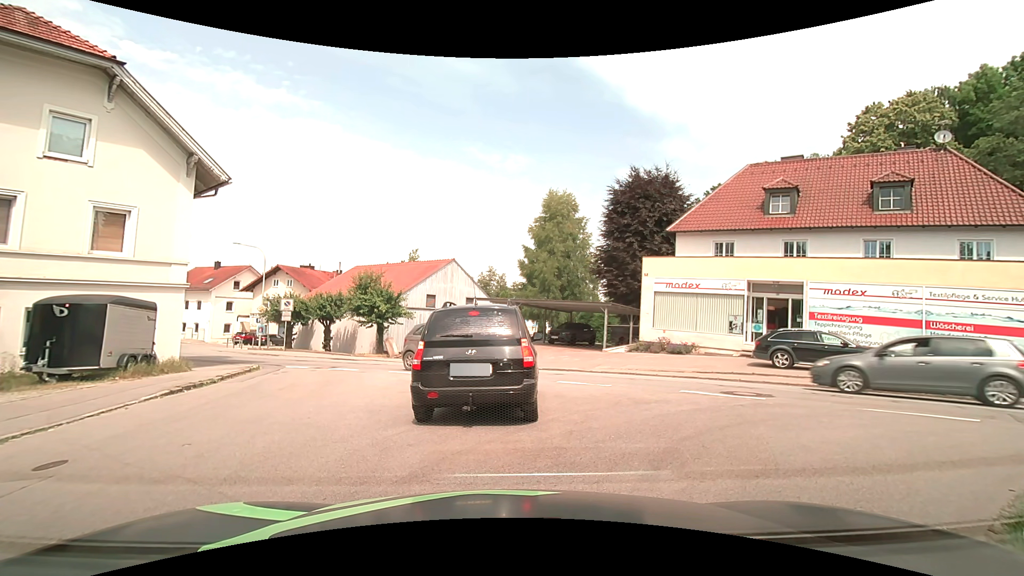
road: residential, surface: asphalt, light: Day
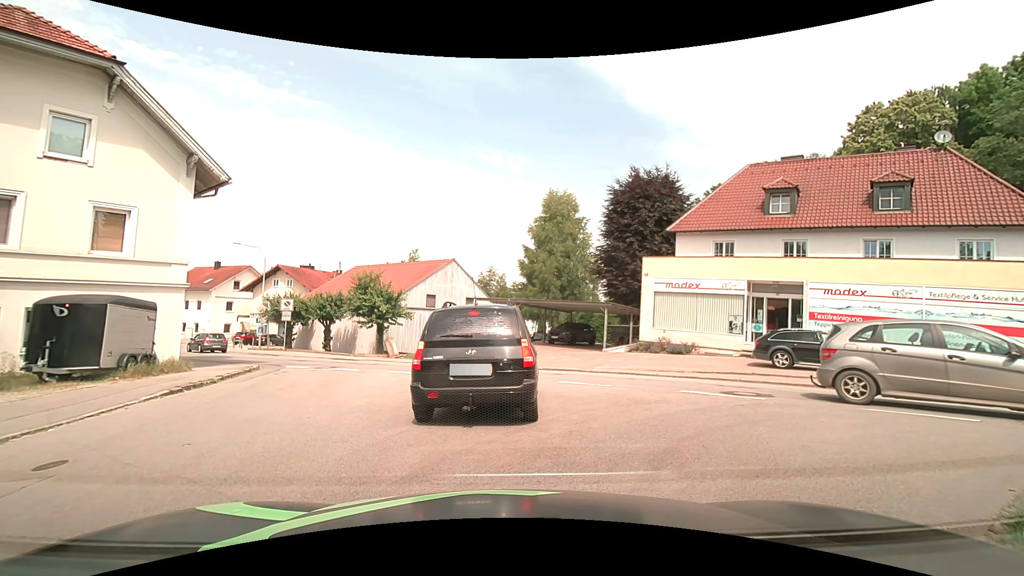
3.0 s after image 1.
(0.0, 0.0) m; 0°
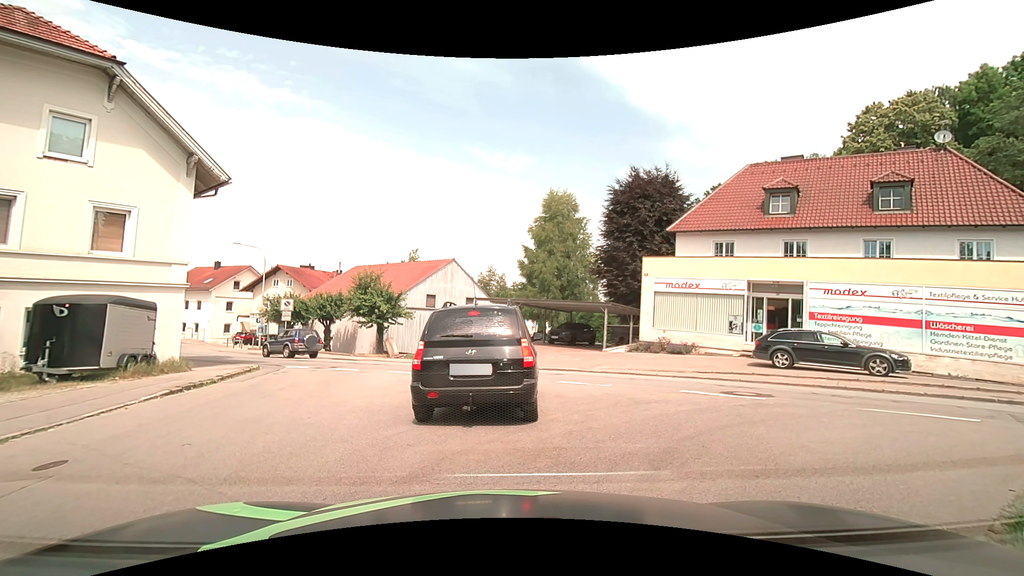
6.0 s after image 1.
(0.0, 0.0) m; 0°
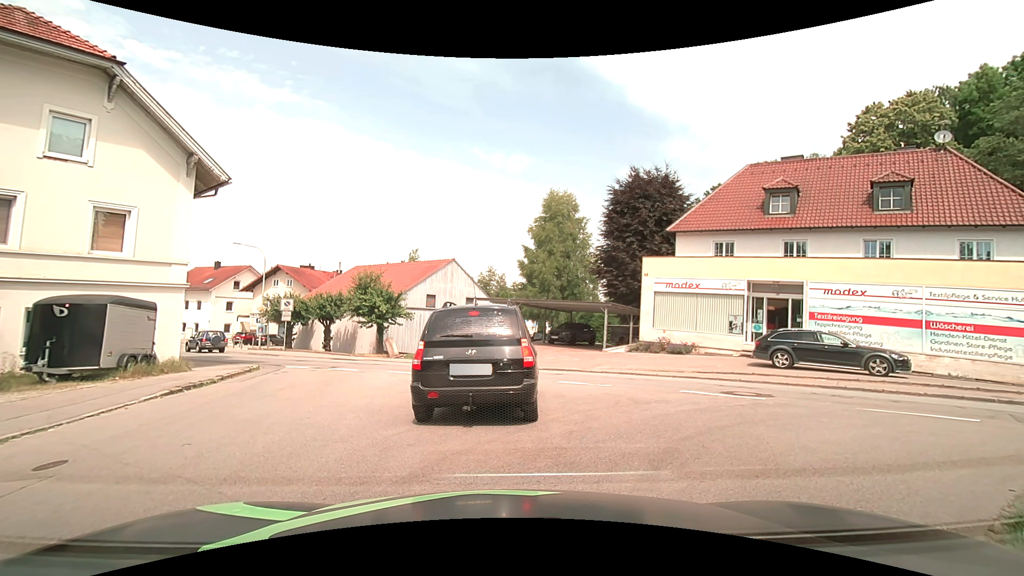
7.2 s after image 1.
(0.0, 0.0) m; 0°
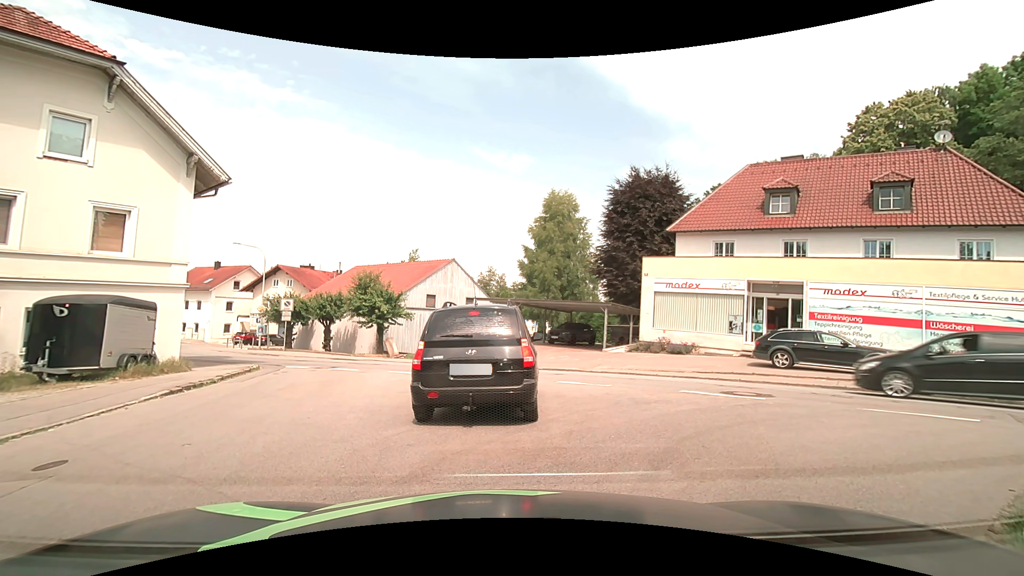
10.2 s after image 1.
(0.0, 0.0) m; 0°
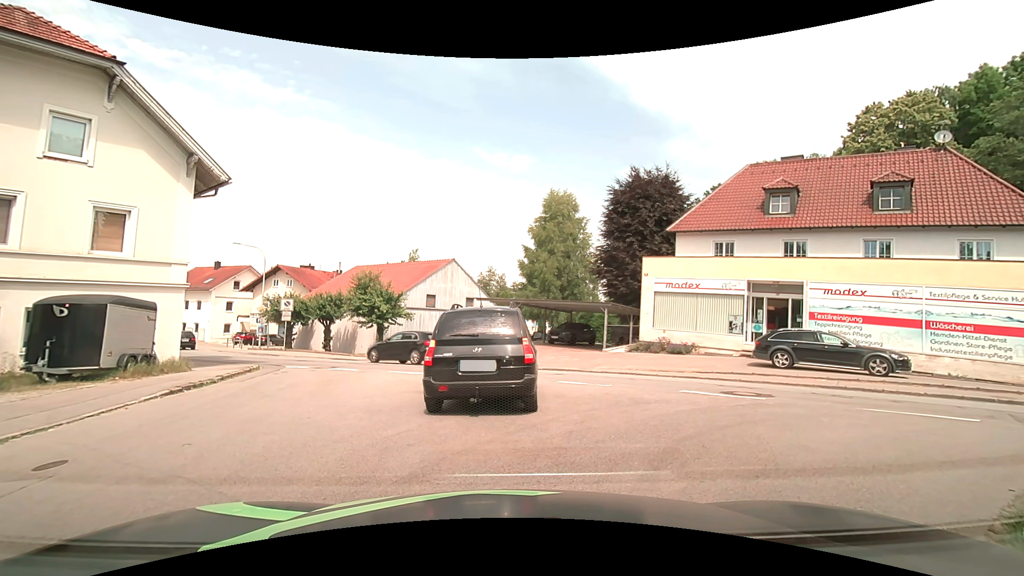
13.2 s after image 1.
(0.0, 0.0) m; 0°
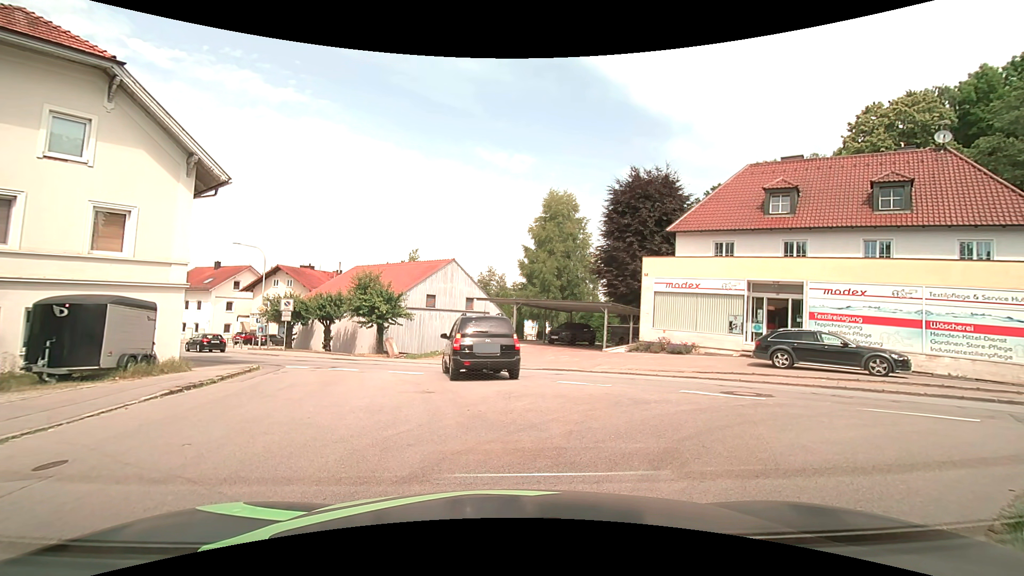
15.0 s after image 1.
(0.0, 0.0) m; 0°
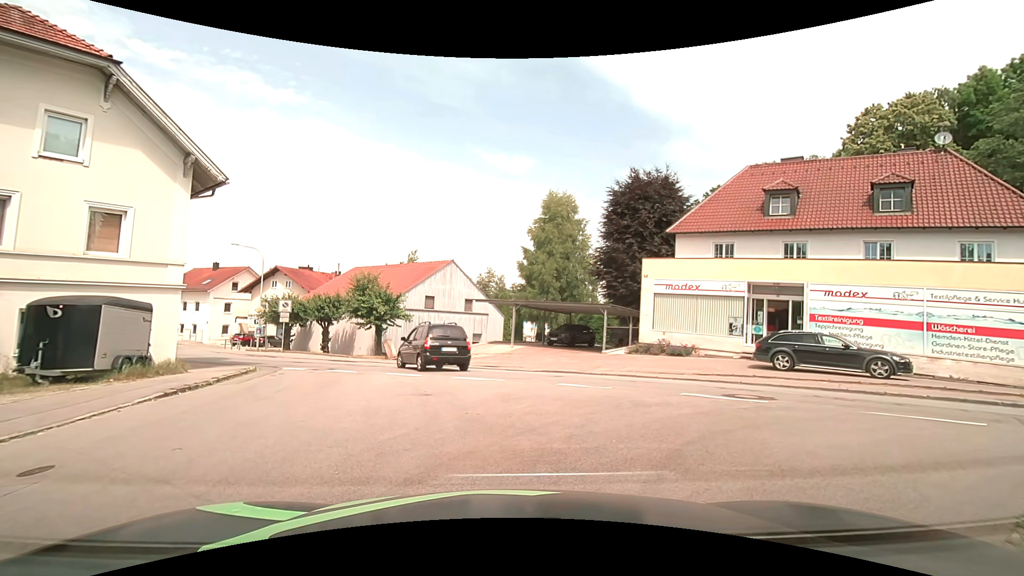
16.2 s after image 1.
(0.0, +0.1) m; 0°
